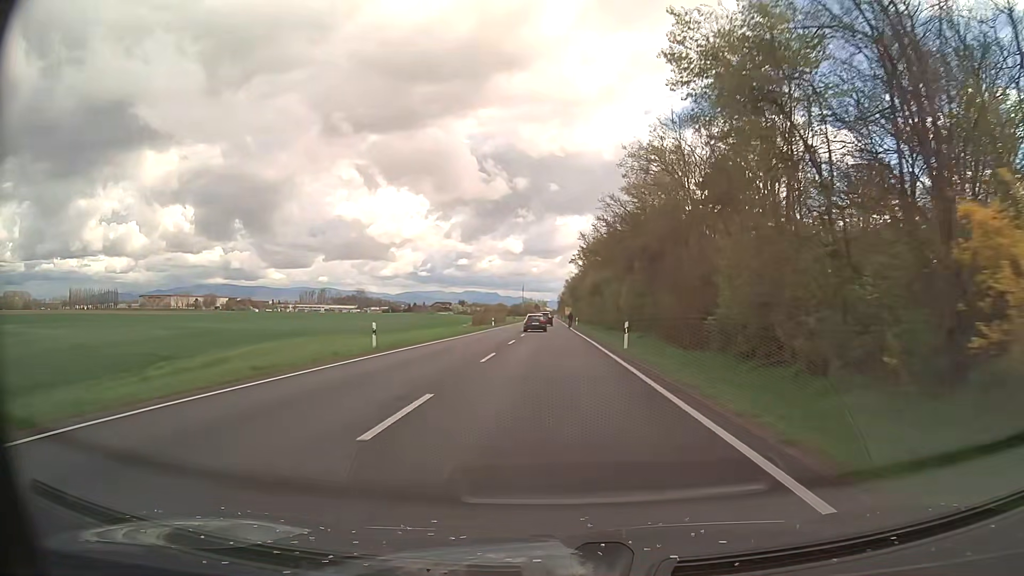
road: secondary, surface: asphalt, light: Day
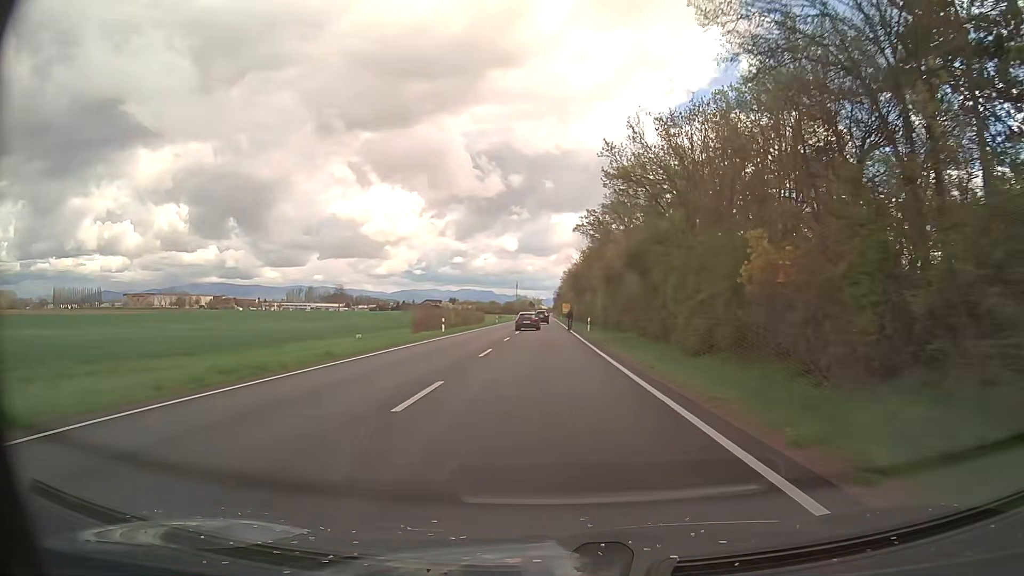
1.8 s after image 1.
(+0.1, +33.7) m; 0°
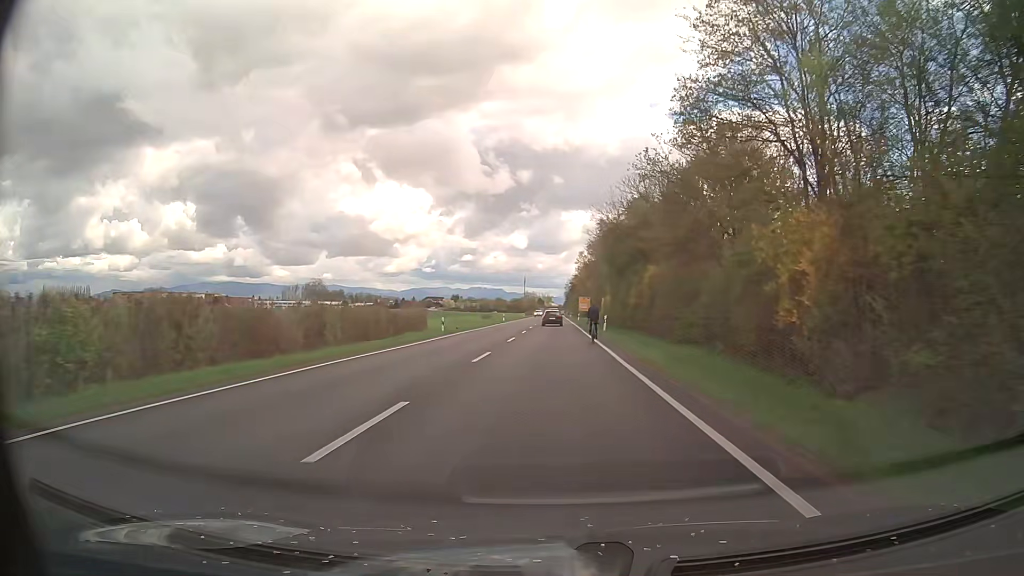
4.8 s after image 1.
(-0.2, +51.0) m; -1°
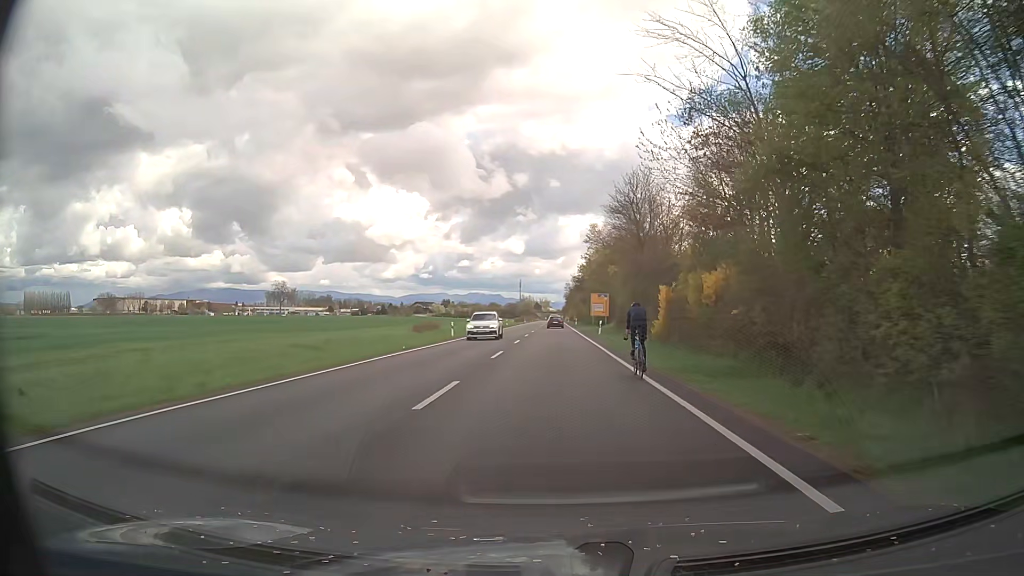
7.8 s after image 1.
(+0.1, +44.0) m; 0°
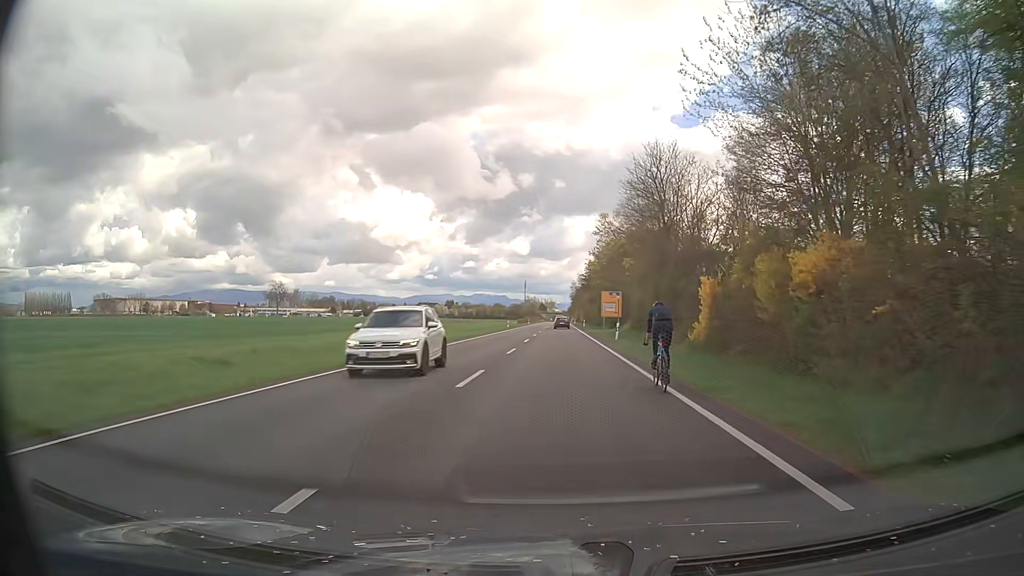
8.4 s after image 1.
(0.0, +8.8) m; 0°
(0, +10) (-1, +20) (-1, +30) (-1, +40) (-1, +50) (-1, +60) (-1, +70) (-1, +80) (0, +90) (0, +100) m
